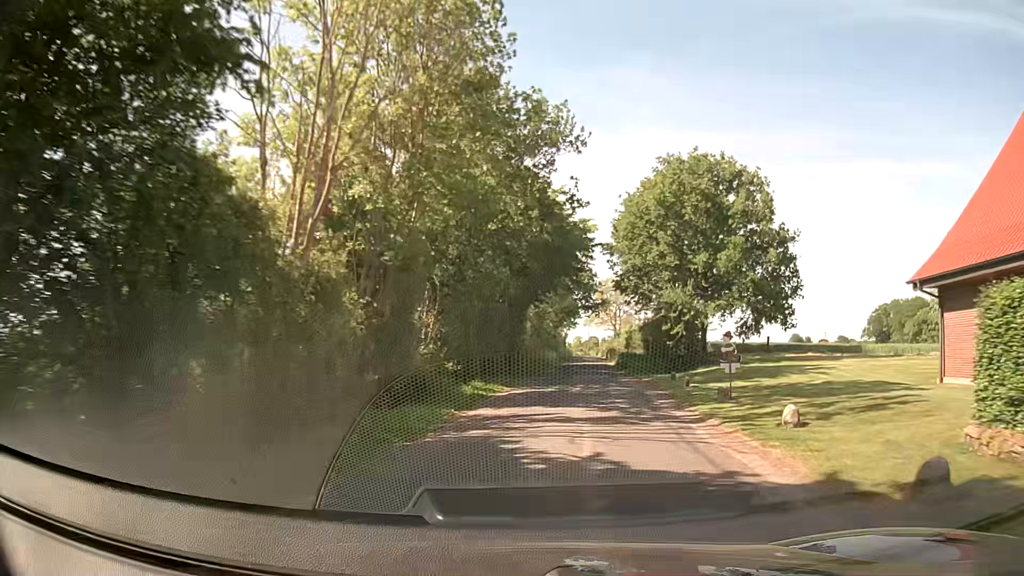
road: unclassified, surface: asphalt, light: Day
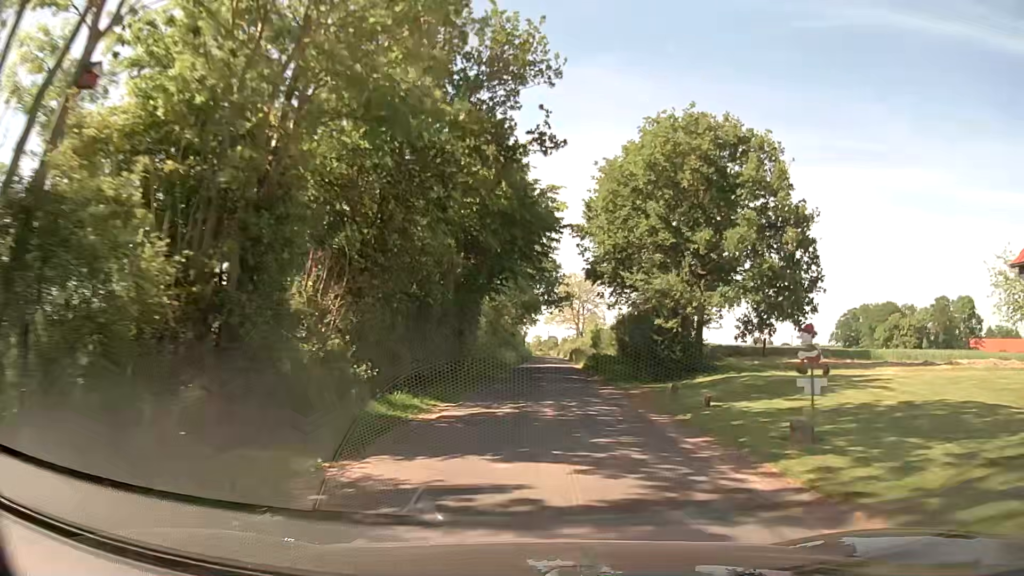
(+0.2, +7.3) m; +4°
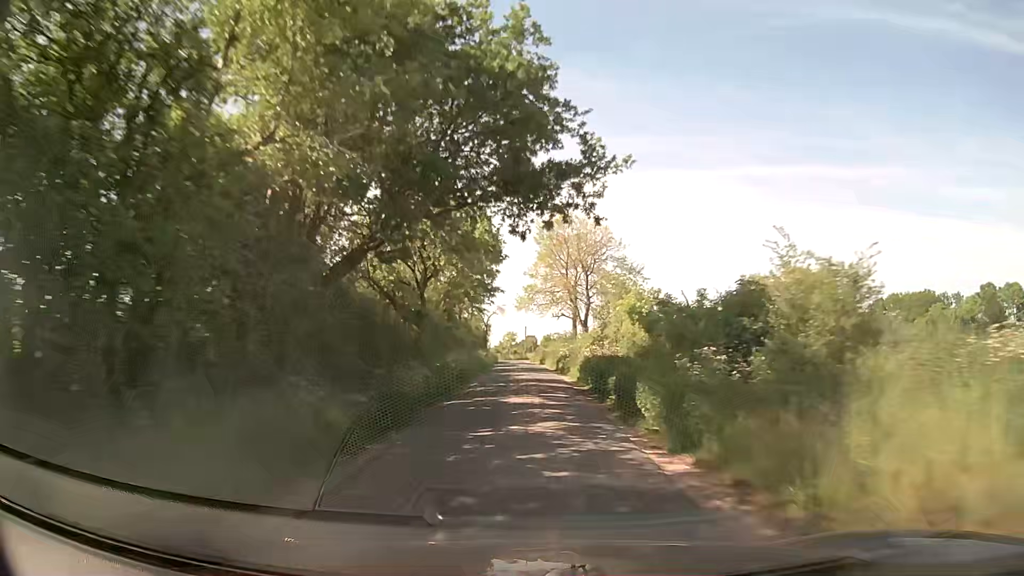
(+2.0, +47.2) m; +3°
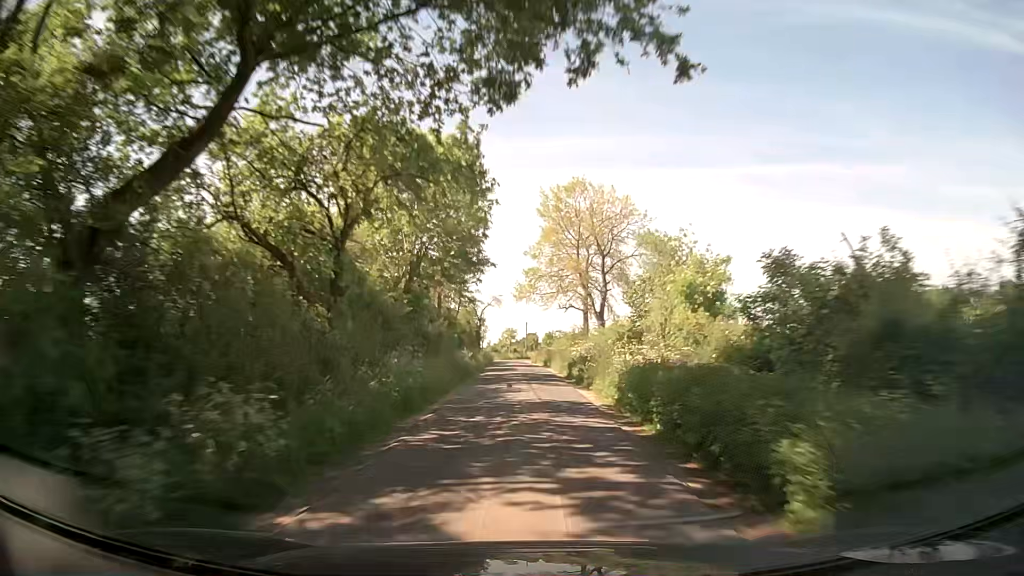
(-0.1, +11.4) m; -1°
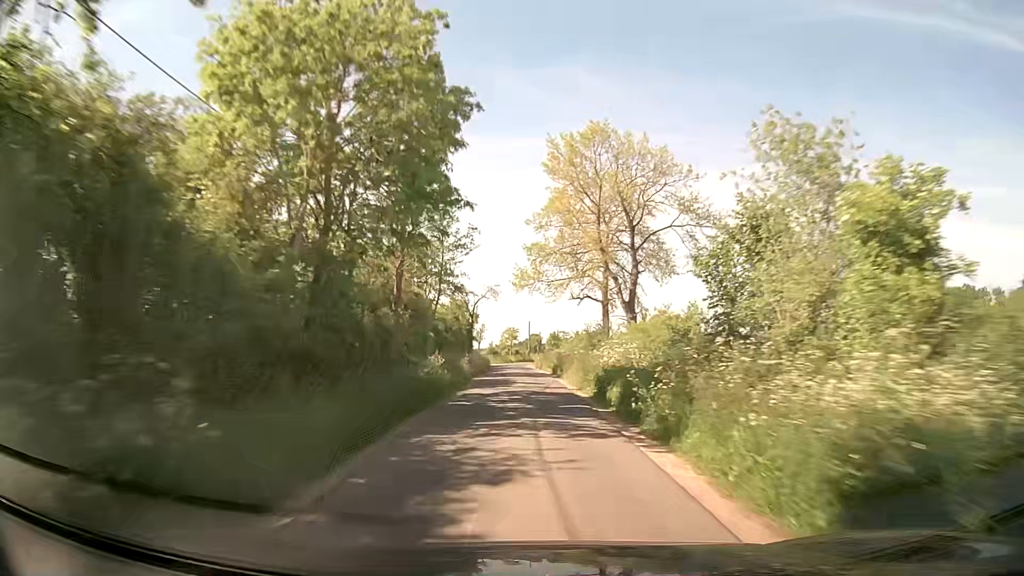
(0.0, +11.8) m; 0°
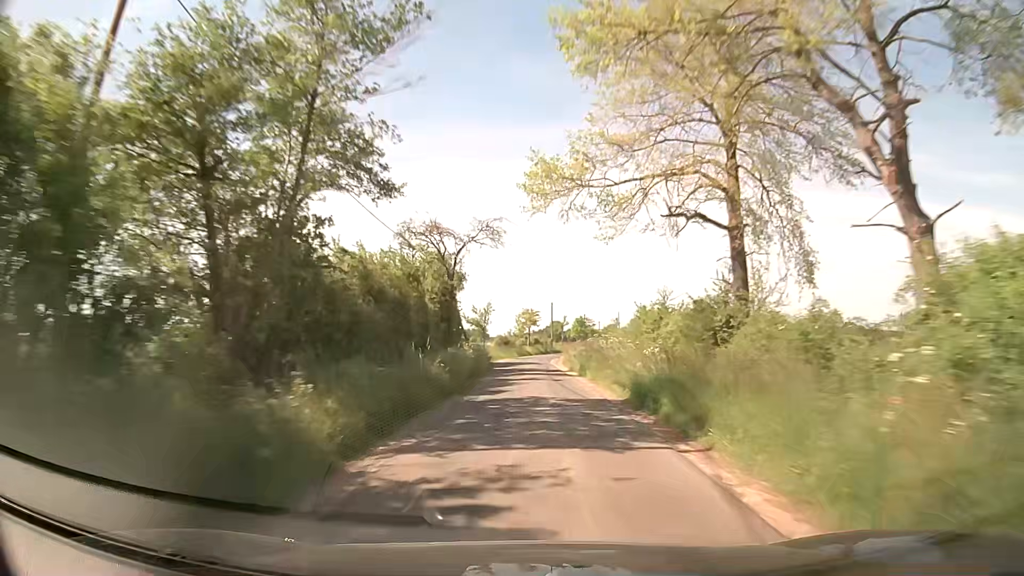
(-0.3, +23.5) m; -2°
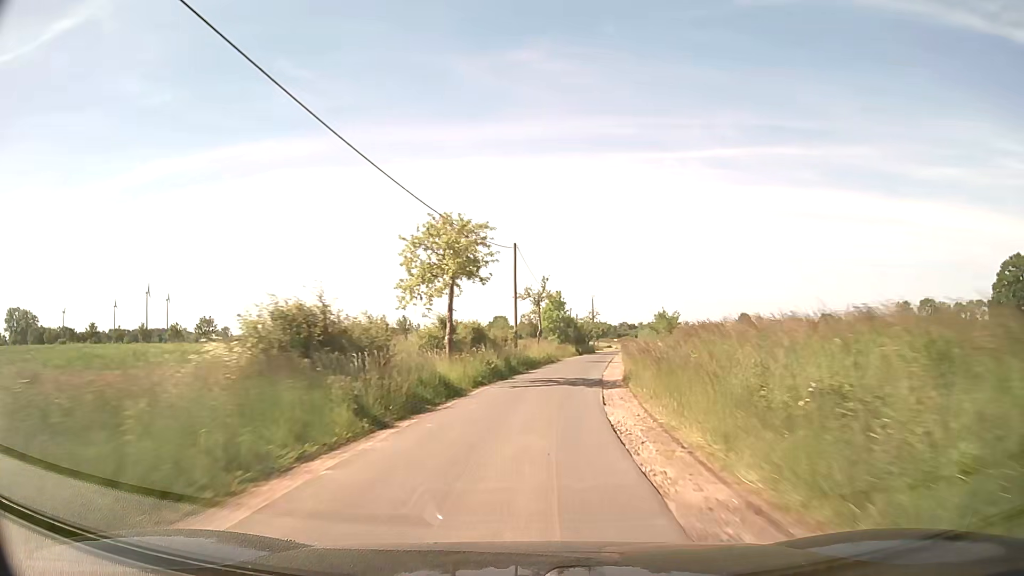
(+0.4, +55.9) m; +5°
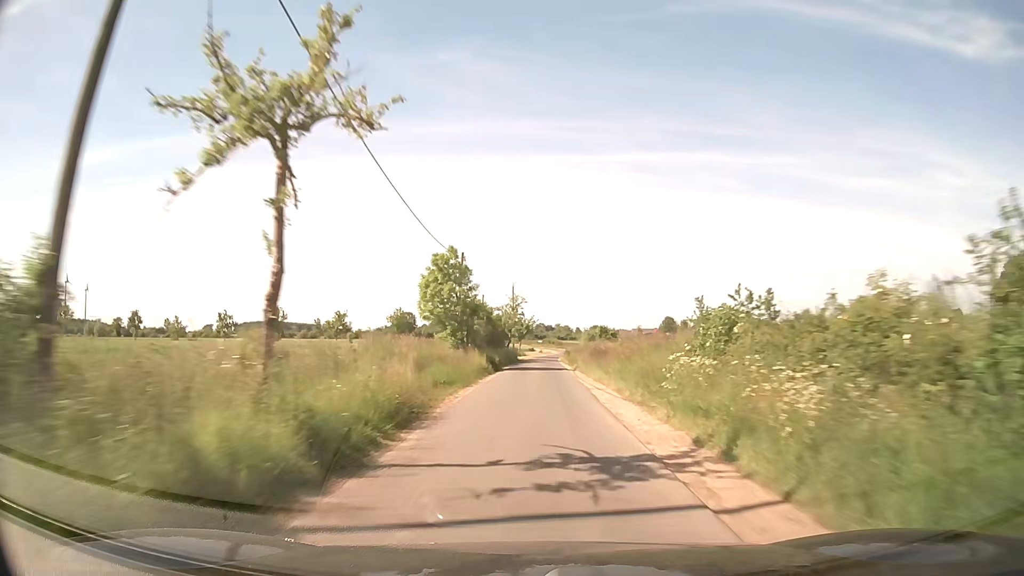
(+2.4, +34.9) m; +7°
(0, +10) (0, +20) (0, +30) (+1, +40) (+1, +50) (+1, +60) (+2, +70) (+2, +80) (+3, +90) (+4, +100) m
